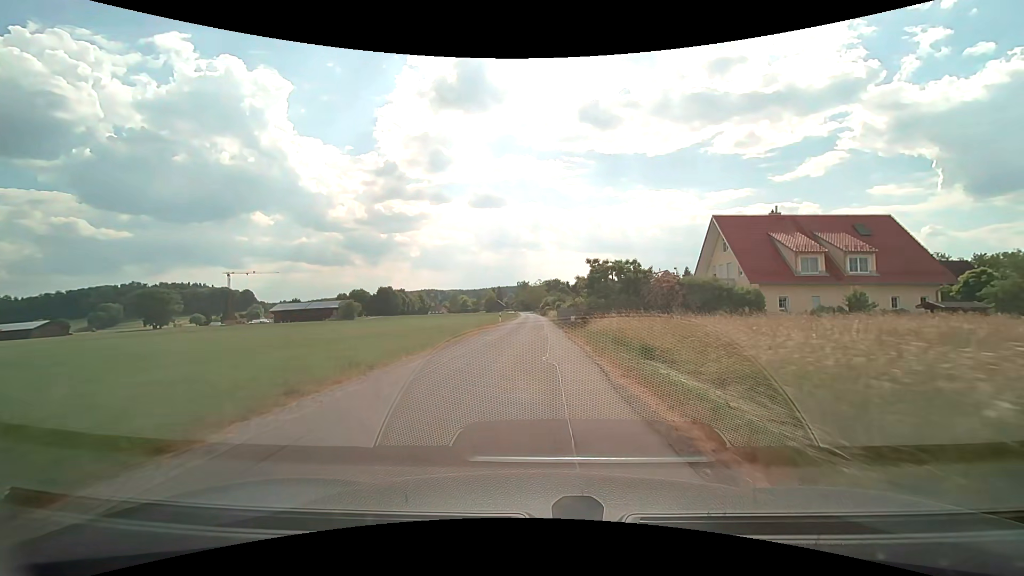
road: unclassified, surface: asphalt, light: Day
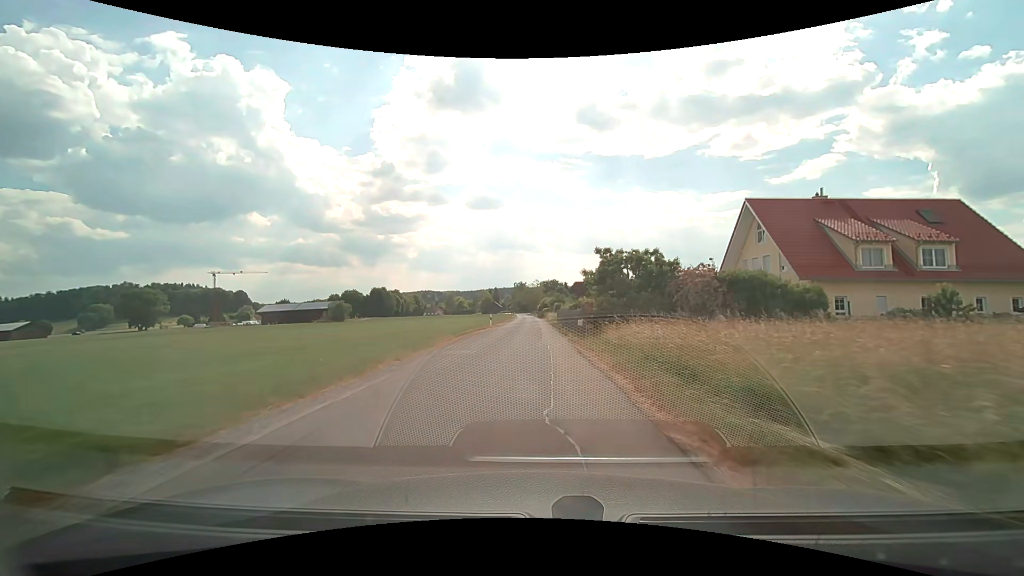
(0.0, +7.2) m; 0°
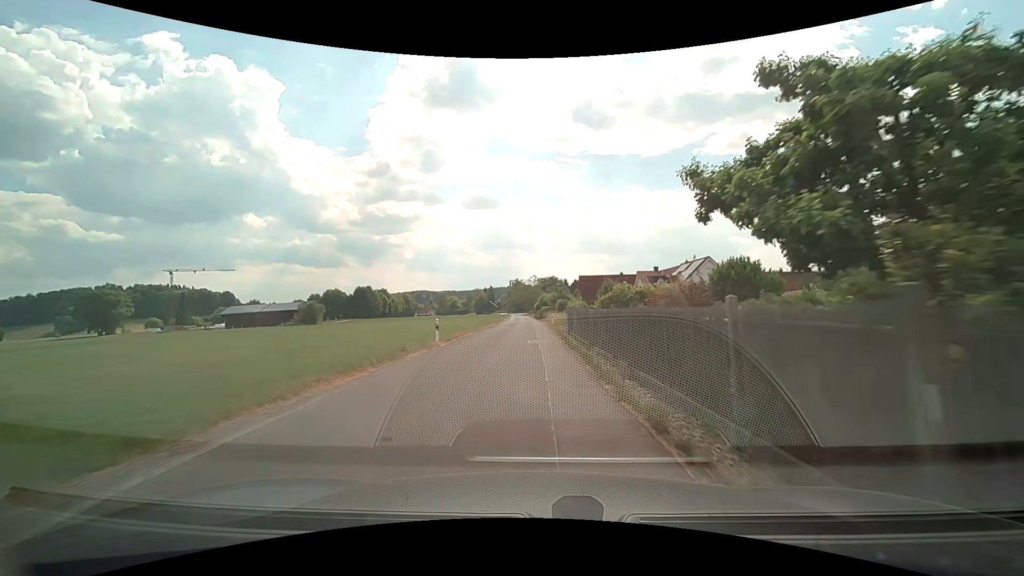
(+0.1, +21.7) m; 0°
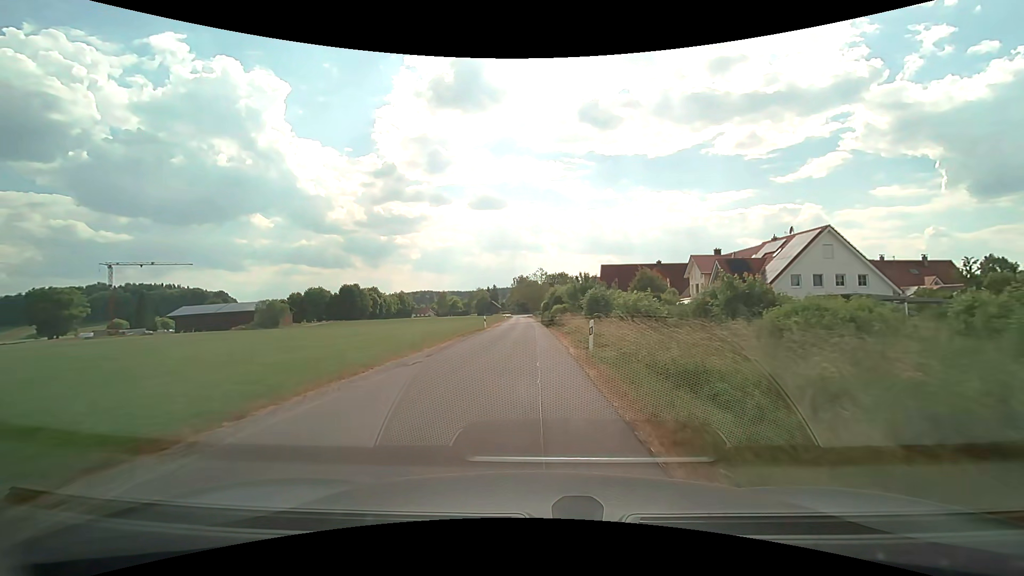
(-0.1, +29.5) m; 0°
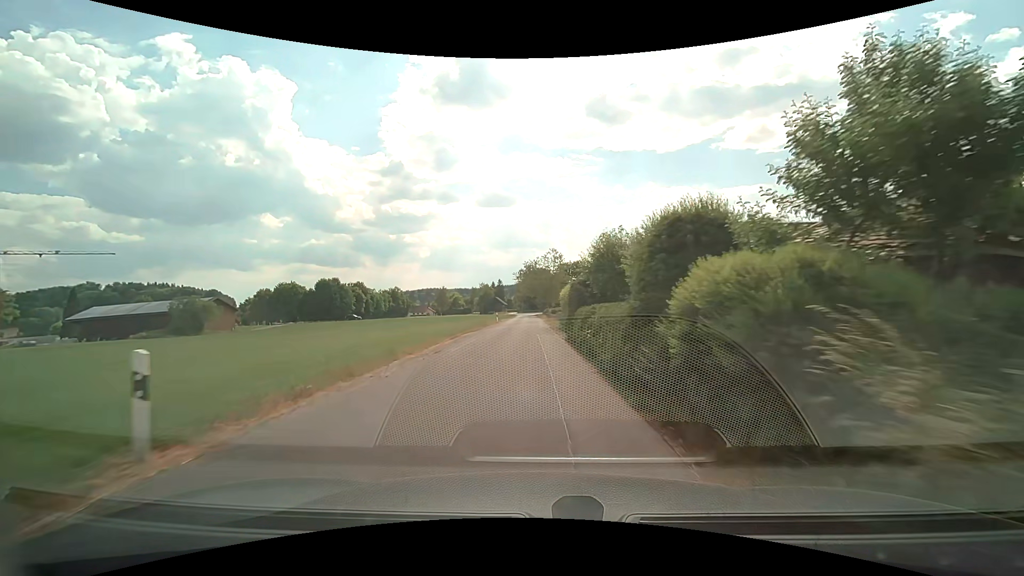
(-0.5, +36.8) m; -1°
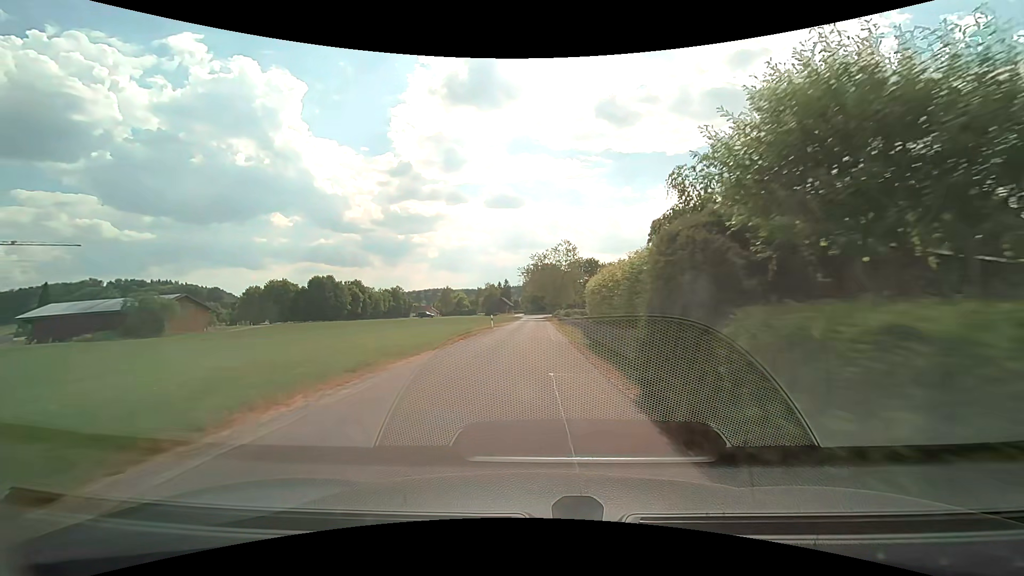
(-0.1, +14.4) m; 0°
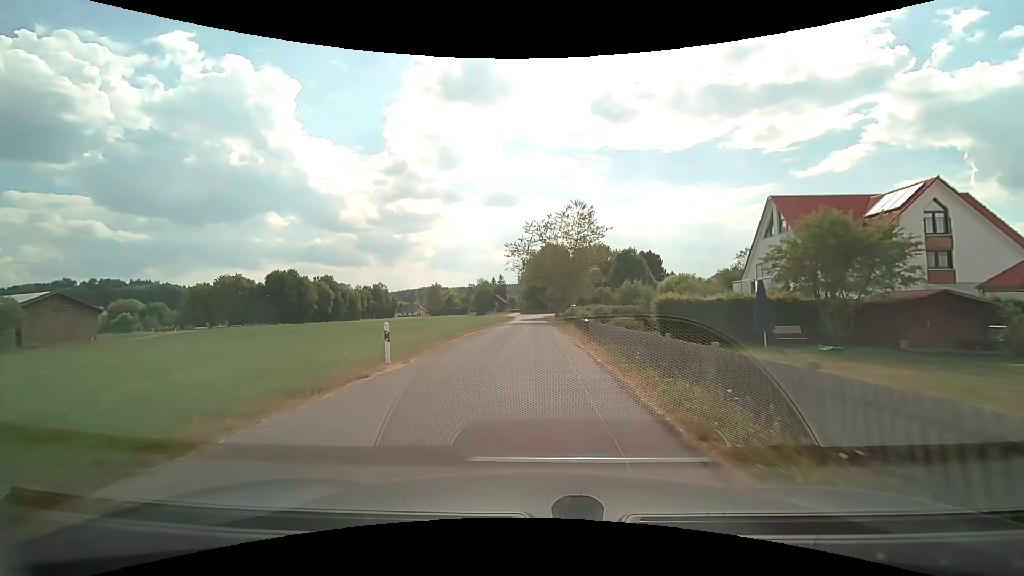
(-0.4, +28.1) m; 0°
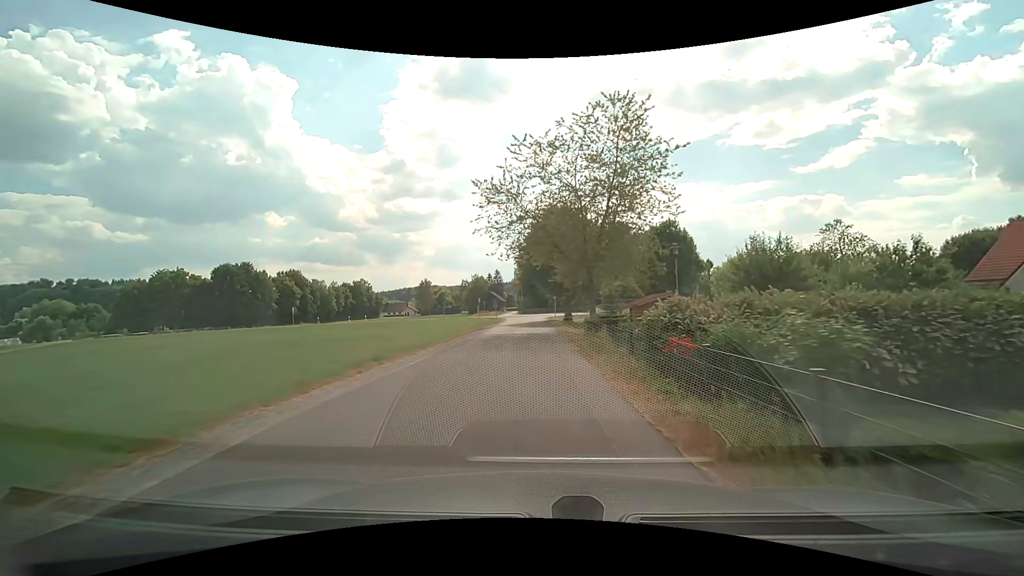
(-0.1, +26.7) m; -1°
(0, +10) (0, +20) (0, +30) (0, +40) (-1, +50) (-1, +60) (+4, +68) (+14, +69) (+24, +69) (+34, +69) m
